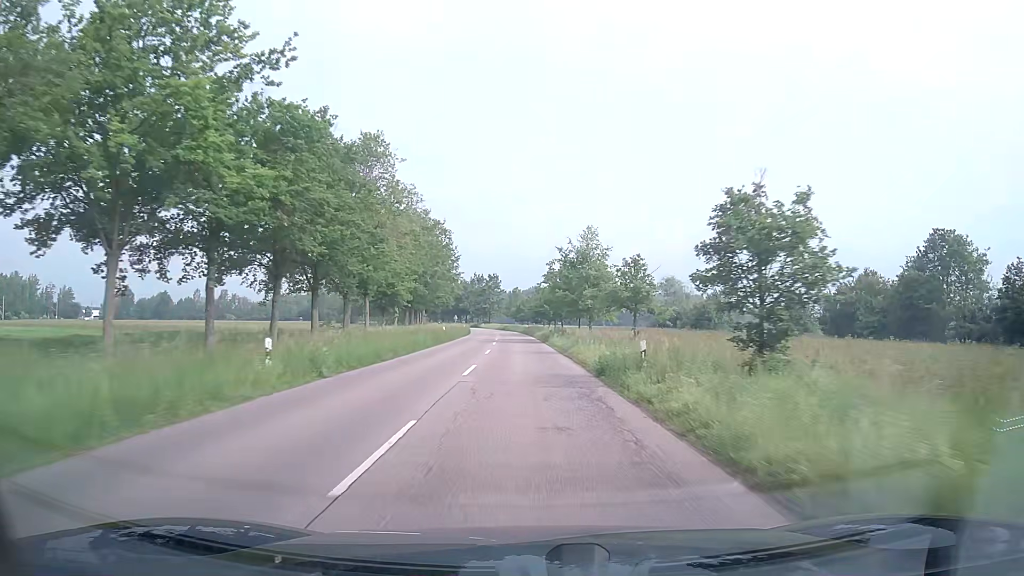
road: secondary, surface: asphalt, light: Day
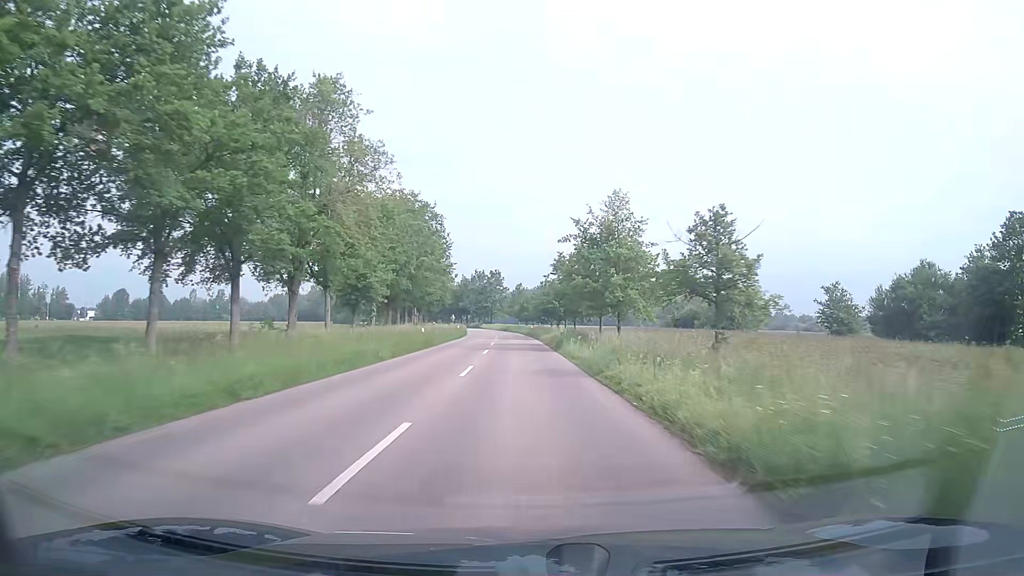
(-0.1, +12.3) m; -1°
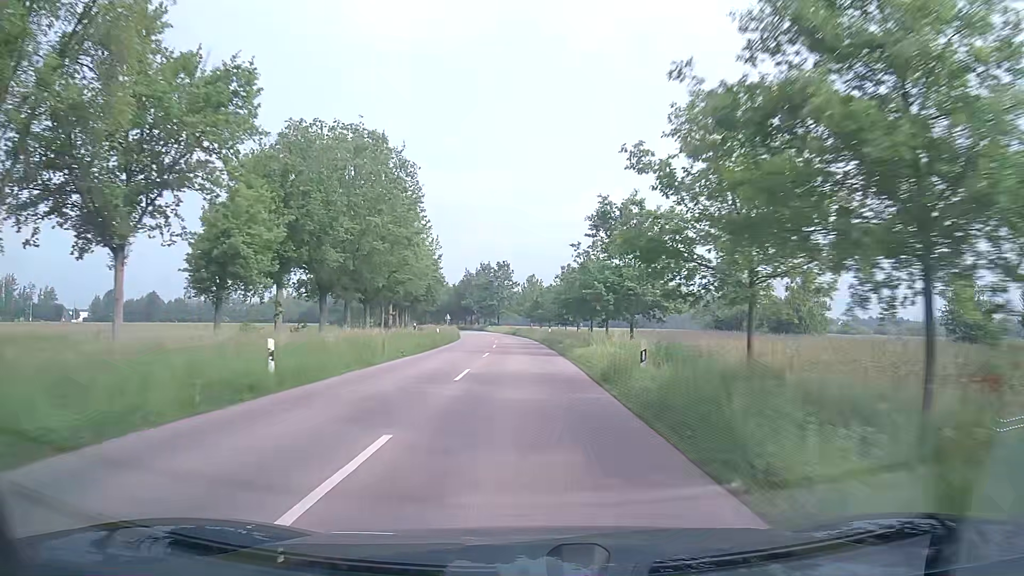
(-0.2, +25.1) m; -1°
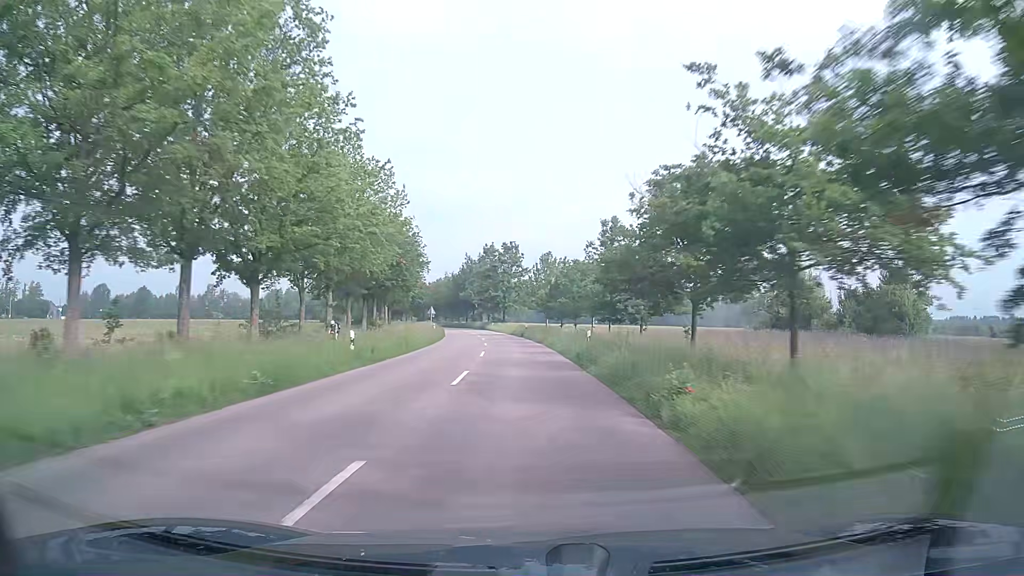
(-0.1, +25.7) m; -1°
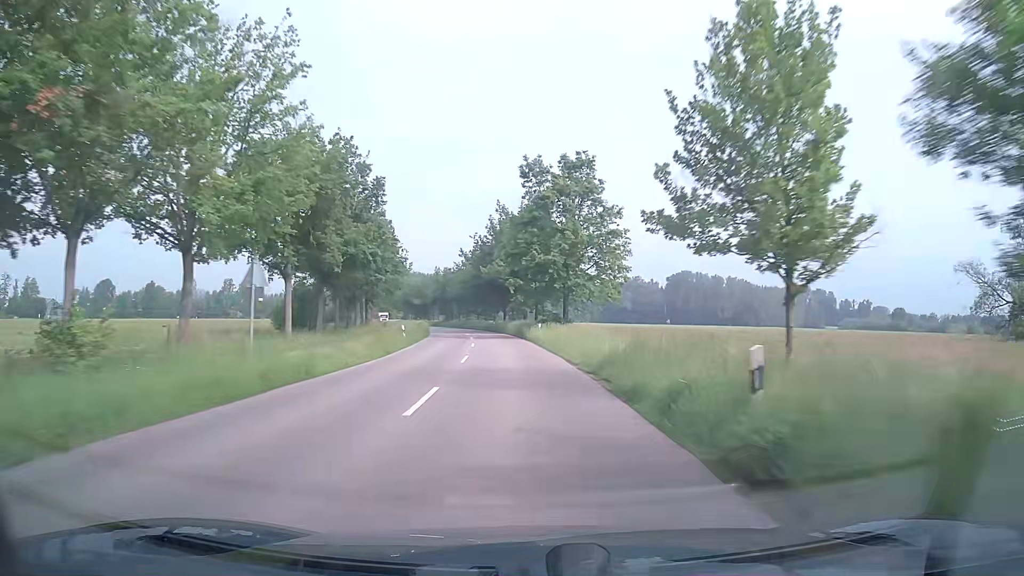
(-1.7, +53.3) m; -5°
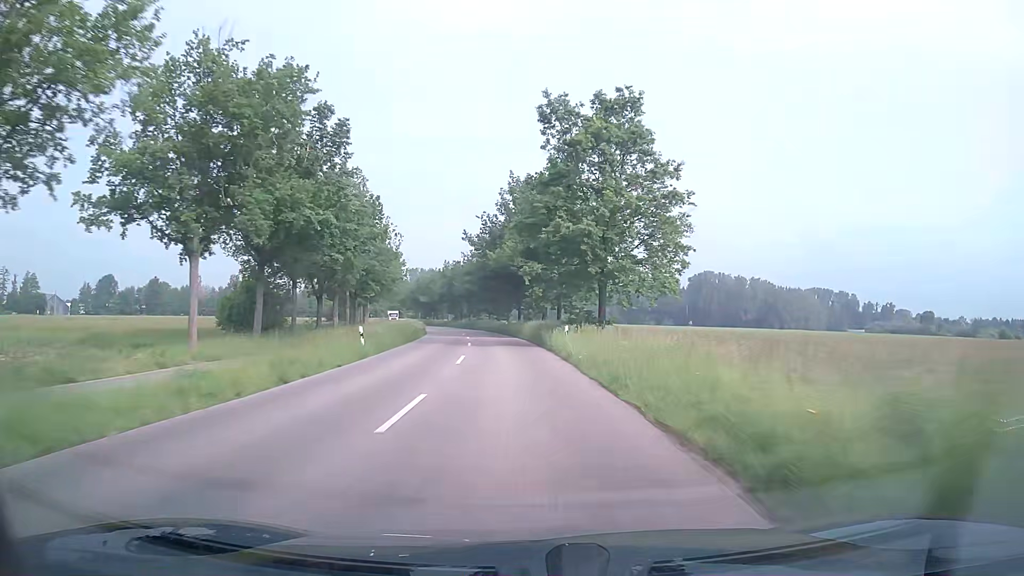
(-0.2, +13.7) m; -2°
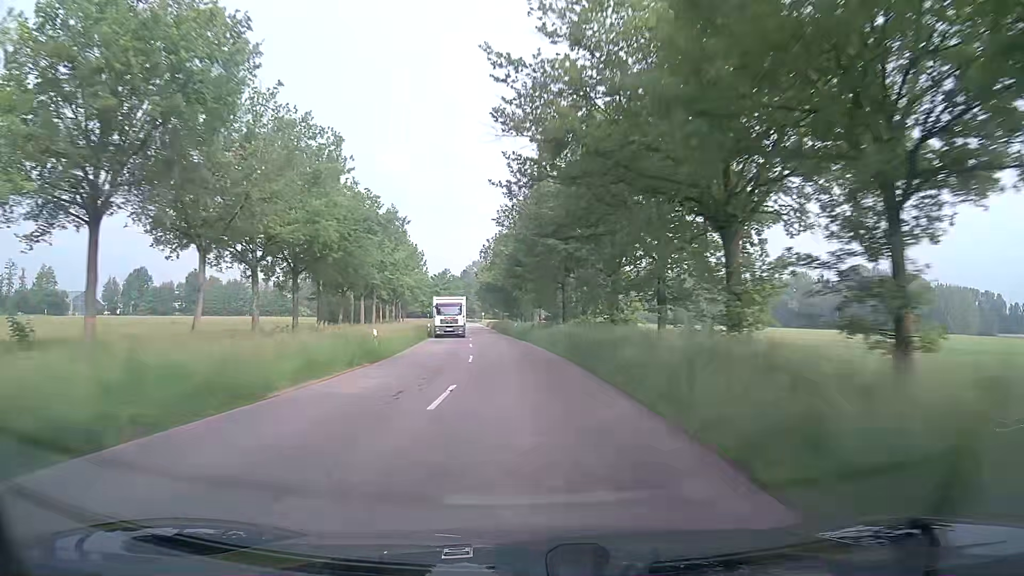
(-5.8, +69.9) m; -10°
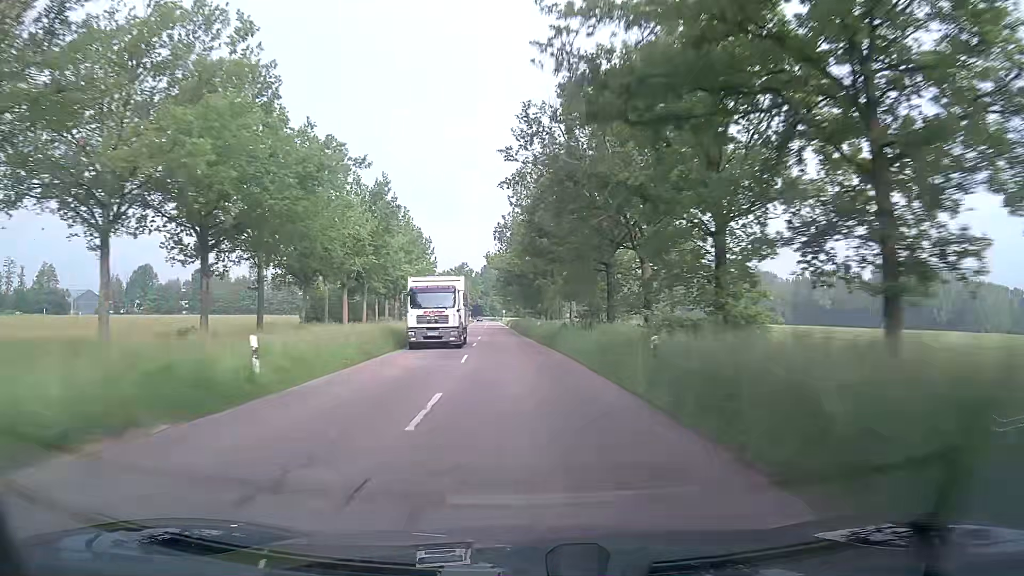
(-0.3, +14.4) m; -2°
(0, +10) (0, +20) (-1, +30) (-1, +40) (-2, +50) (-3, +60) (-3, +70) (-4, +80) (-4, +90) (-5, +100) m
